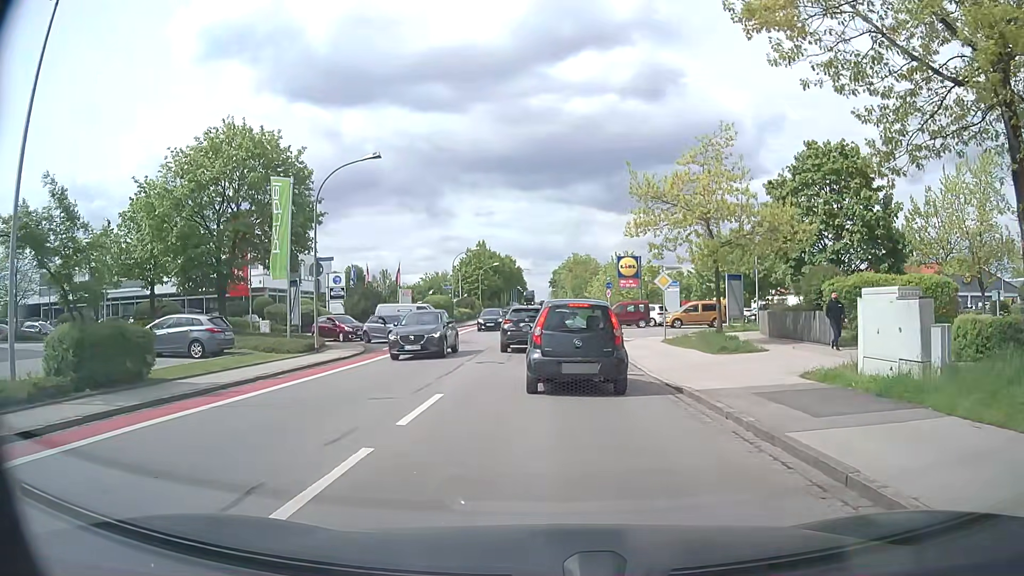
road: tertiary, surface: asphalt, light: Day
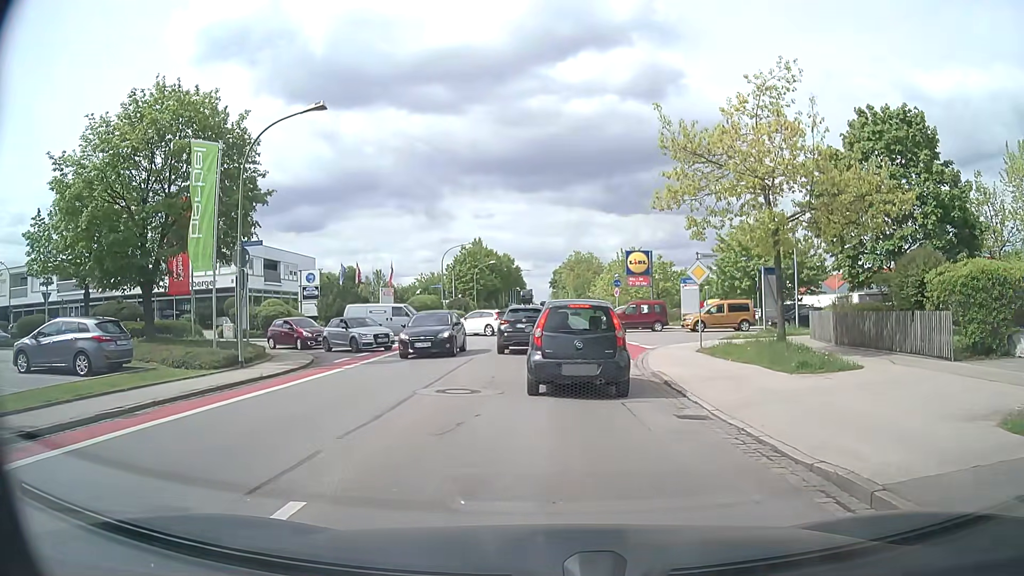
(0.0, +6.5) m; 0°
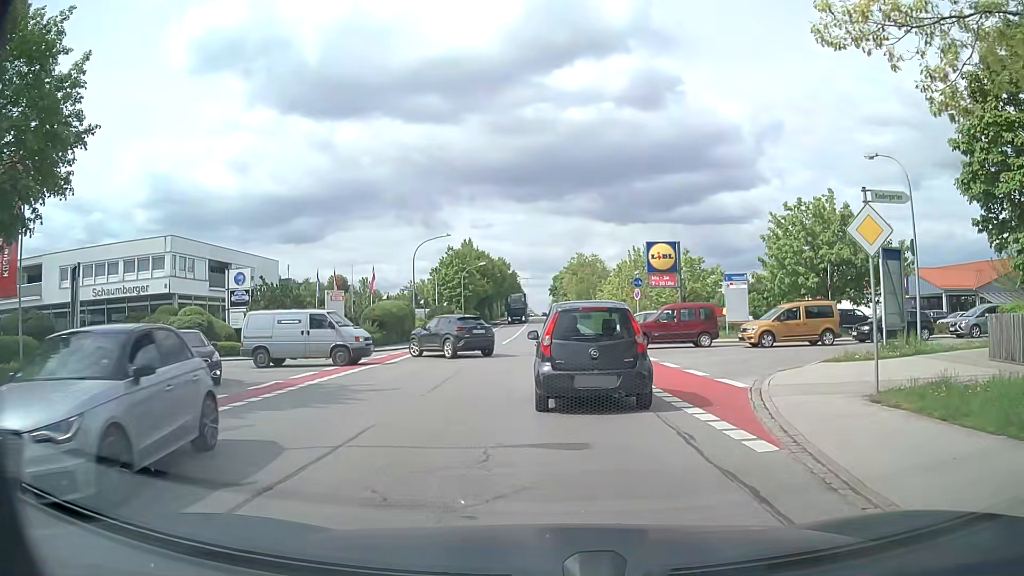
(+0.2, +12.6) m; 0°
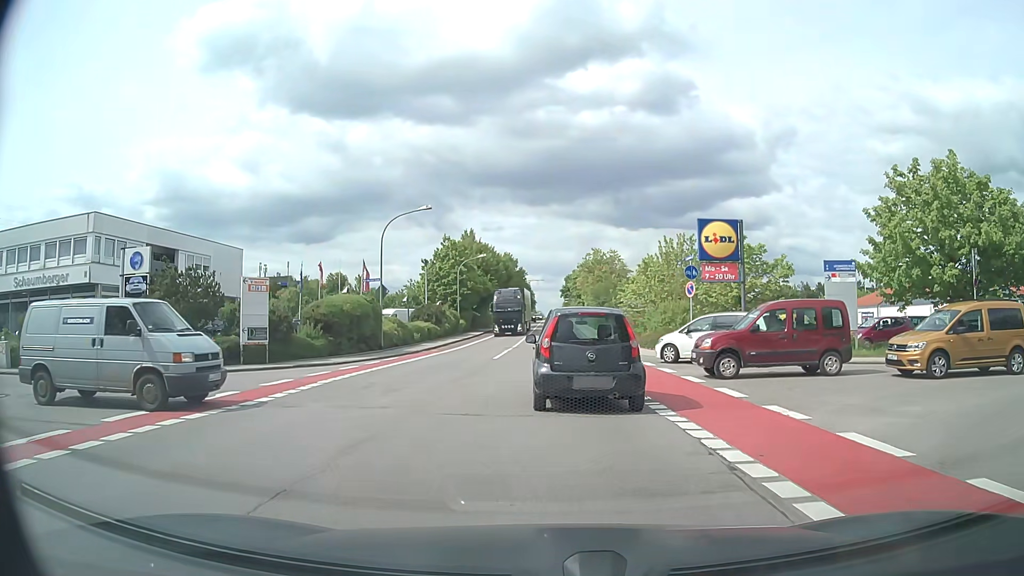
(0.0, +12.4) m; -1°
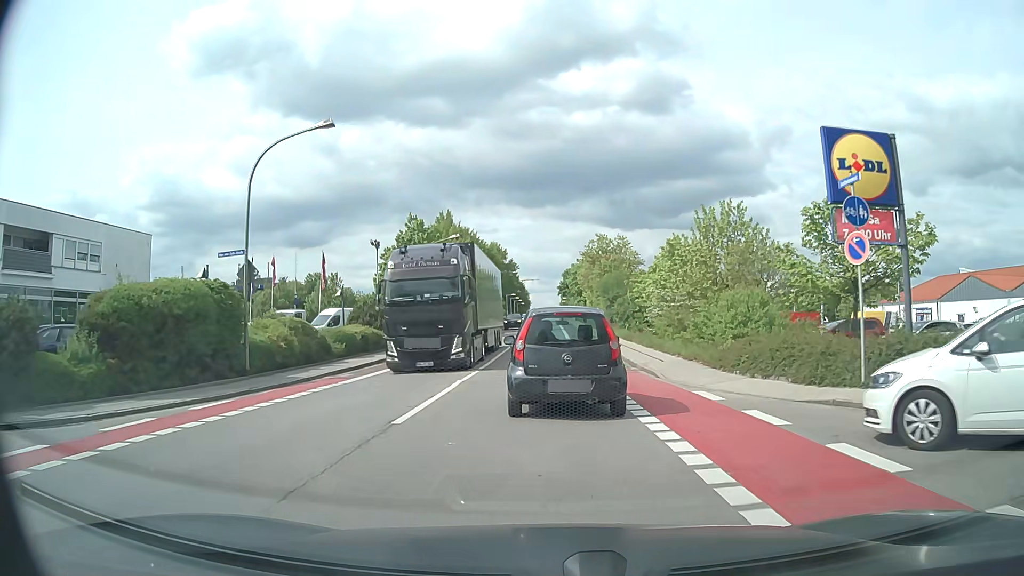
(+0.1, +15.9) m; +1°
(0, +10) (0, +20) (0, +30) (0, +40) (0, +50) (0, +60) (0, +70) (0, +80) (0, +90) (0, +100) m
